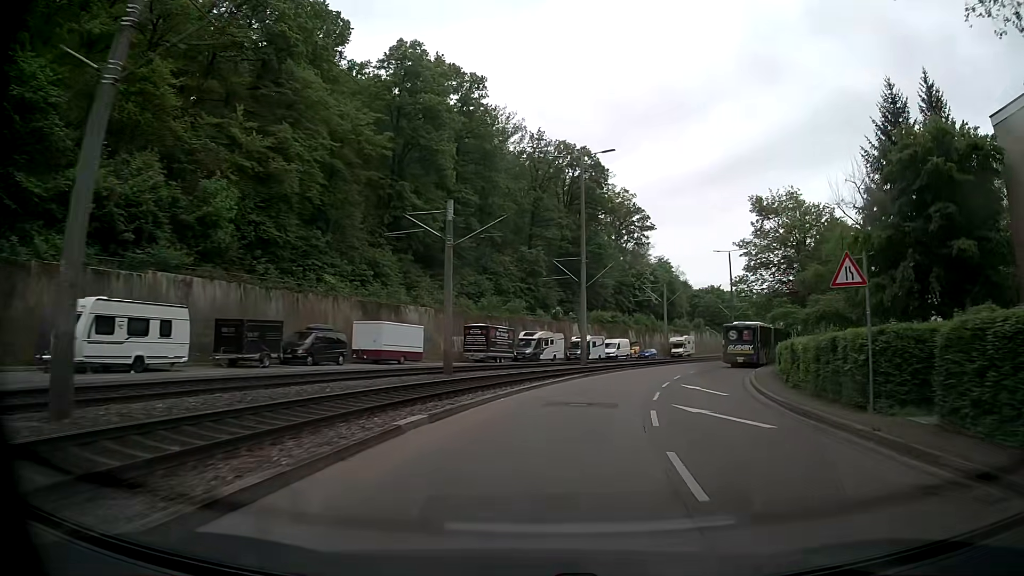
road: secondary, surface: asphalt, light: Day
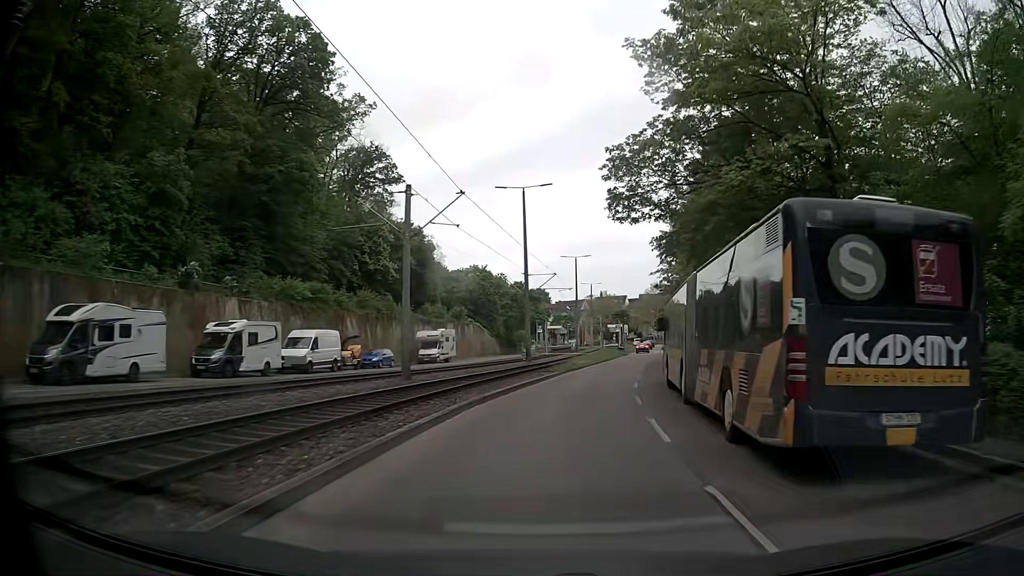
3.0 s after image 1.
(+7.4, +38.1) m; +22°
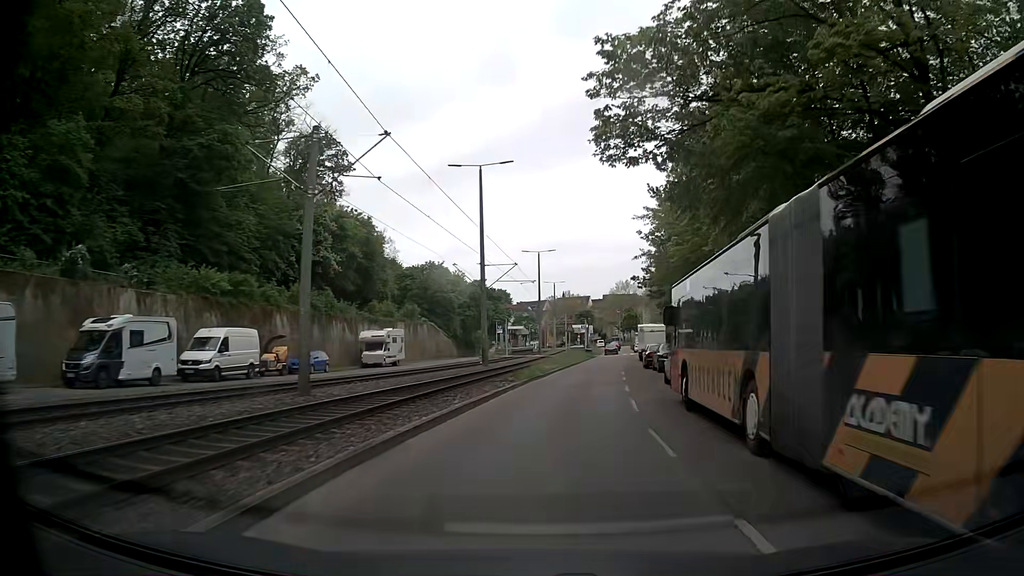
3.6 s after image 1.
(+0.2, +7.5) m; +3°
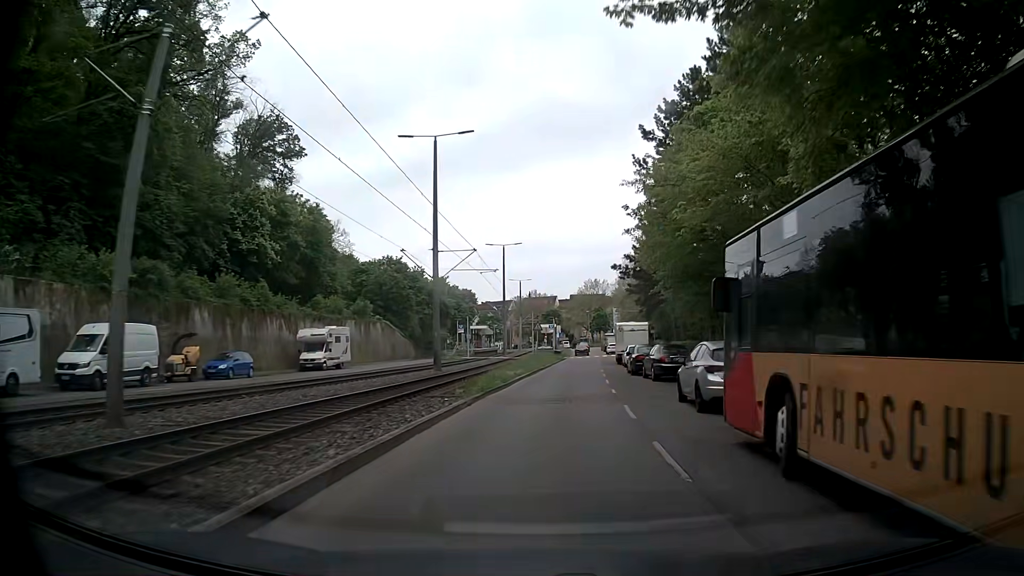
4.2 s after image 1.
(+0.2, +7.4) m; +3°
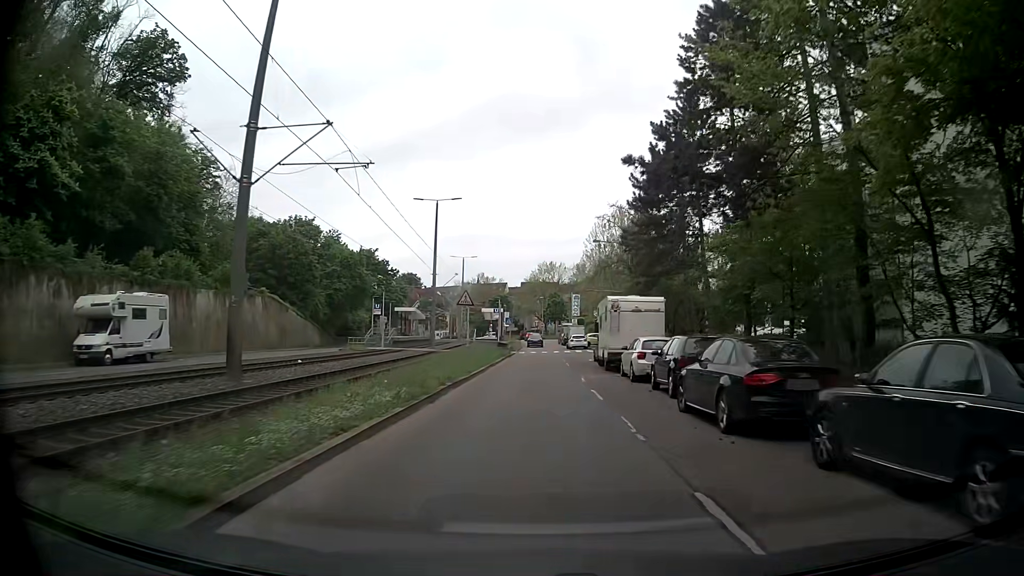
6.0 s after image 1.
(+1.0, +21.8) m; +4°
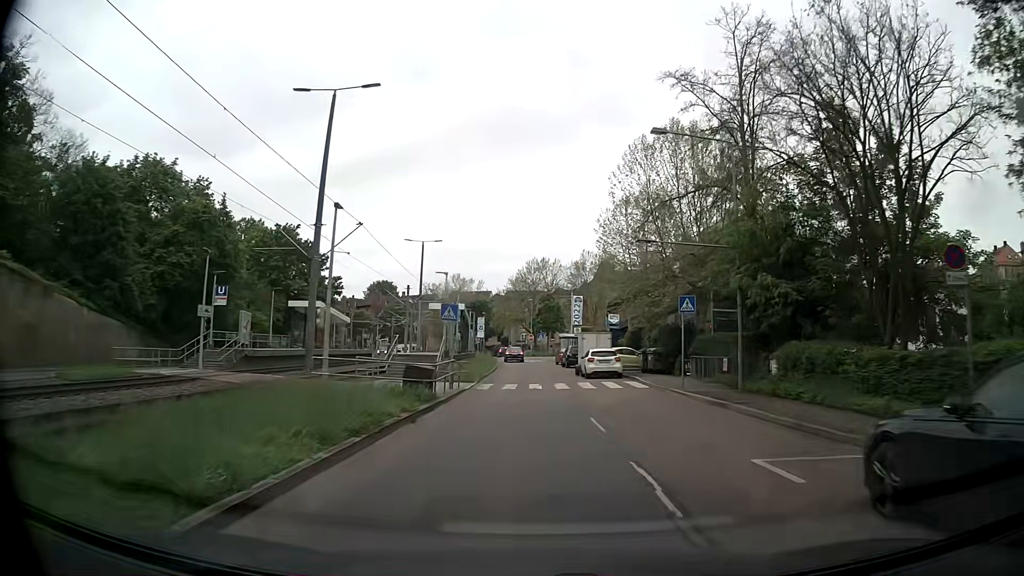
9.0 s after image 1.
(+0.3, +33.1) m; +1°
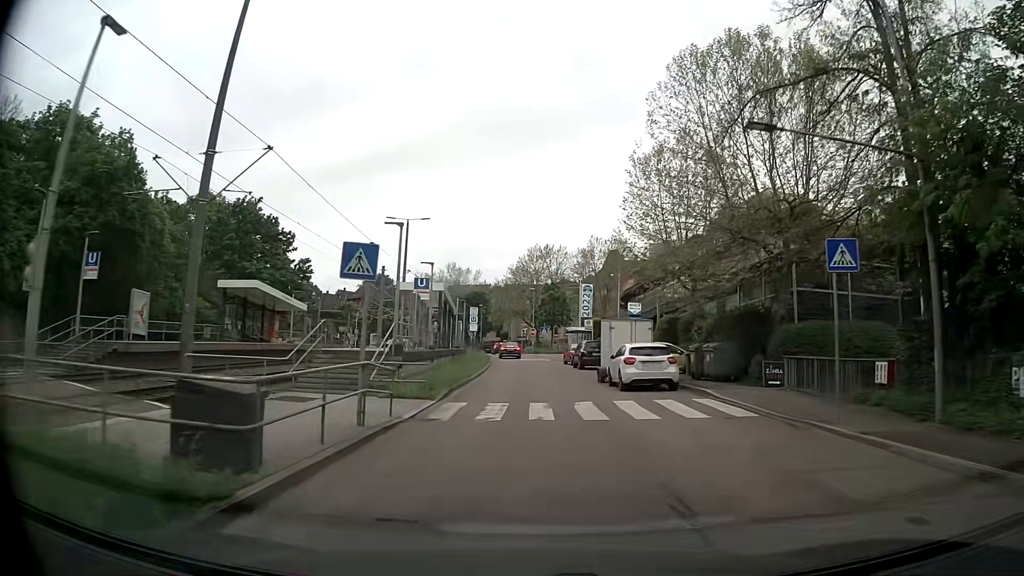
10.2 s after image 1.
(-0.1, +12.3) m; 0°
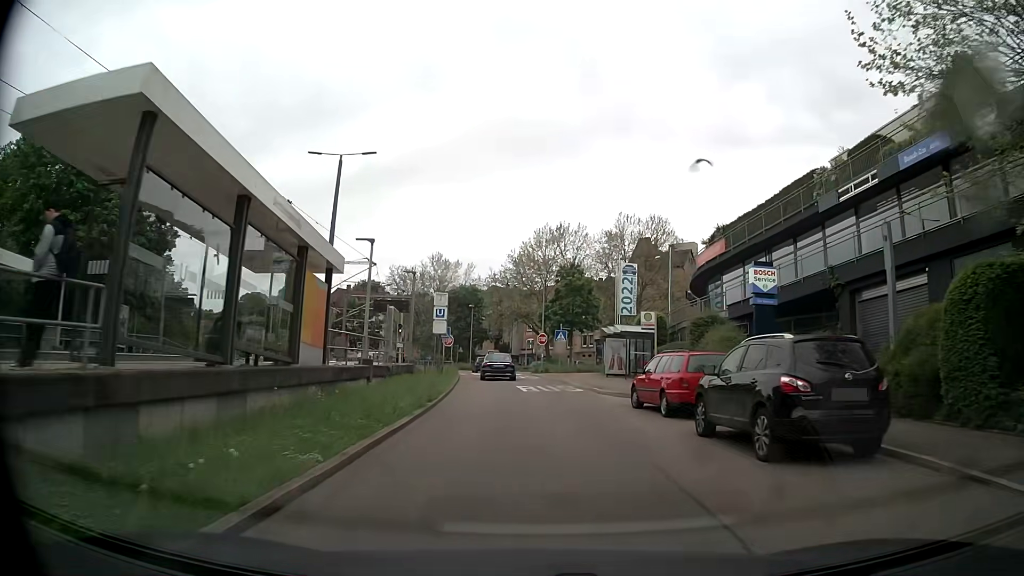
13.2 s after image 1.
(-0.2, +29.3) m; -1°
(0, +10) (0, +20) (-1, +30) (-1, +40) (-2, +50) (-4, +60) (-6, +70) (-9, +79) (-13, +88) (-19, +96) m
